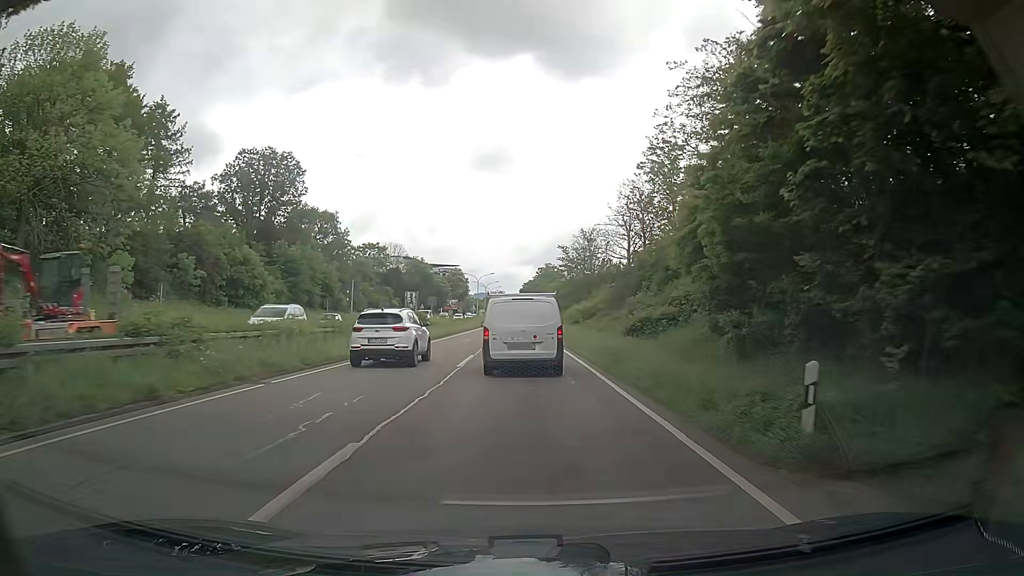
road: trunk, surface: asphalt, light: Day
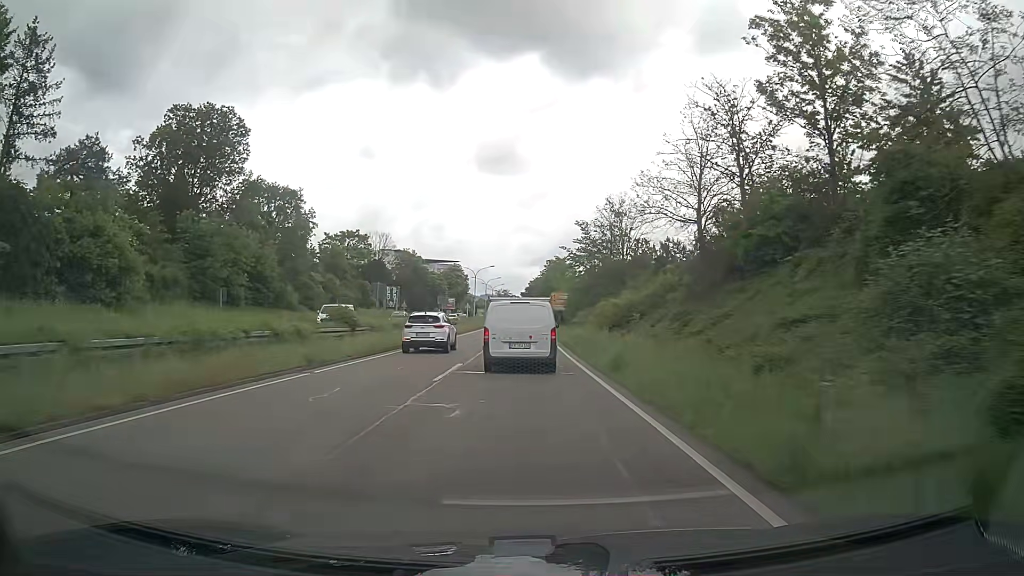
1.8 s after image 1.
(-0.5, +22.3) m; -2°
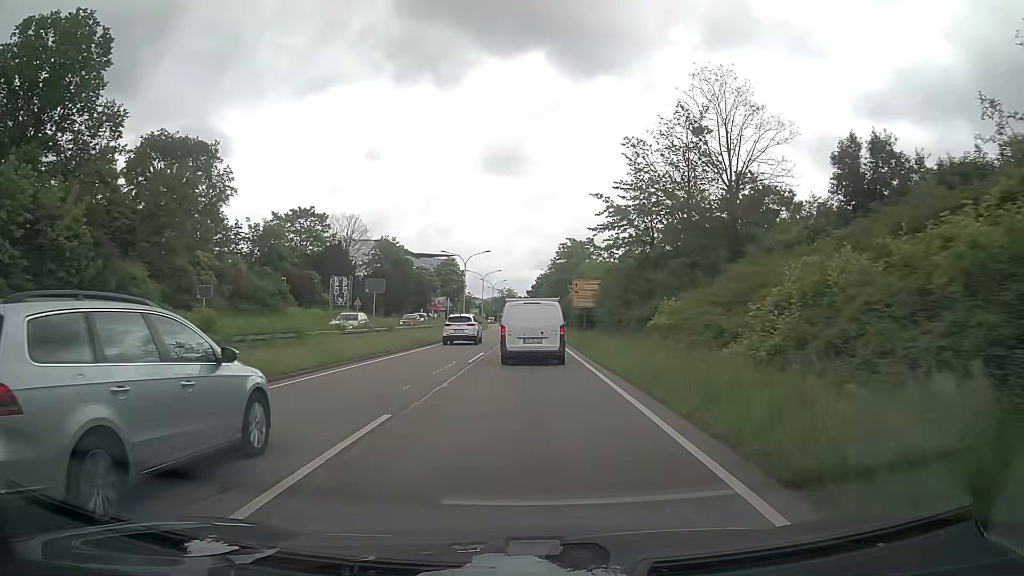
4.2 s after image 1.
(-0.1, +29.6) m; 0°
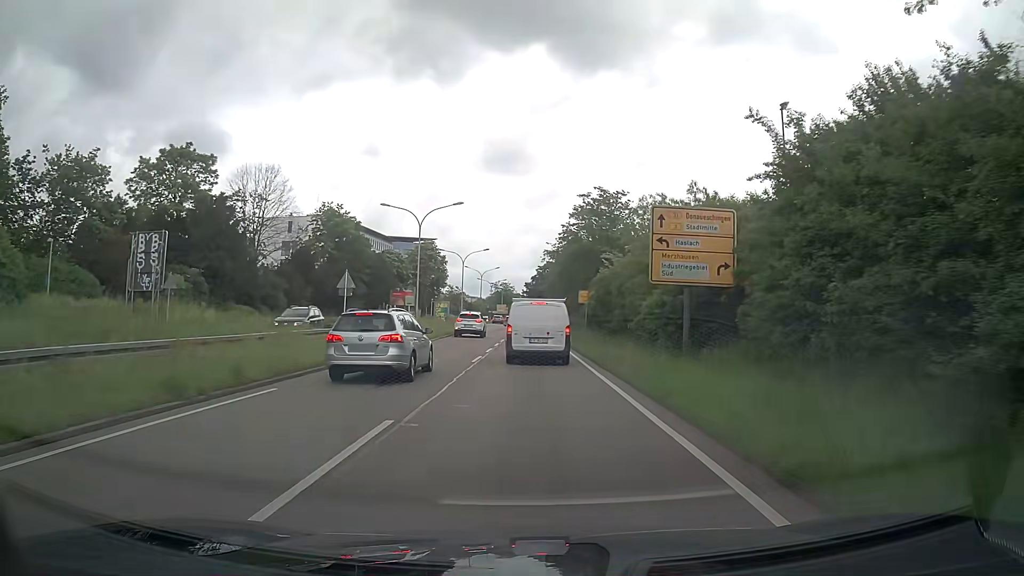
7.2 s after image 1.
(-0.2, +36.6) m; 0°
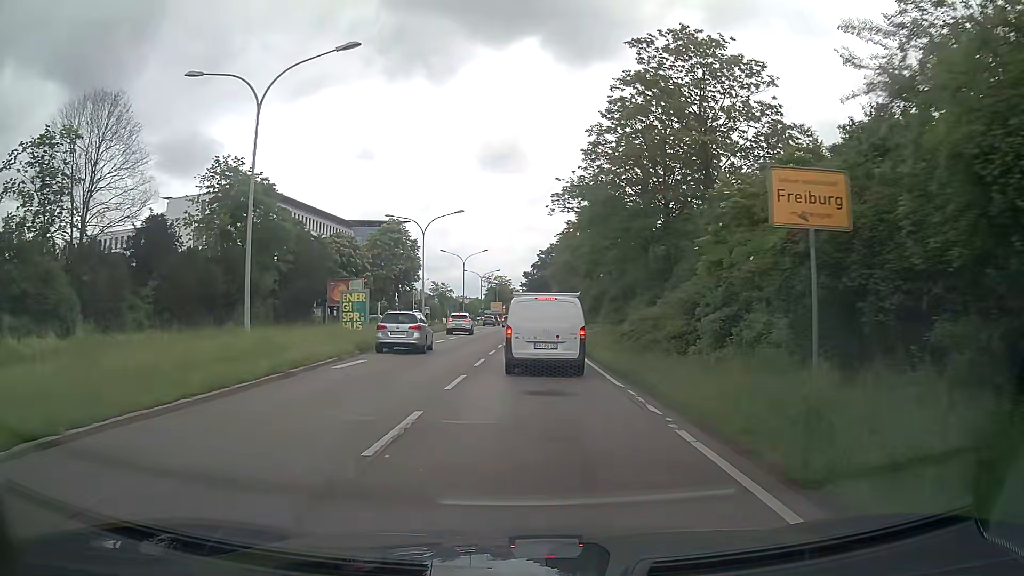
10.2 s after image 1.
(0.0, +32.0) m; 0°
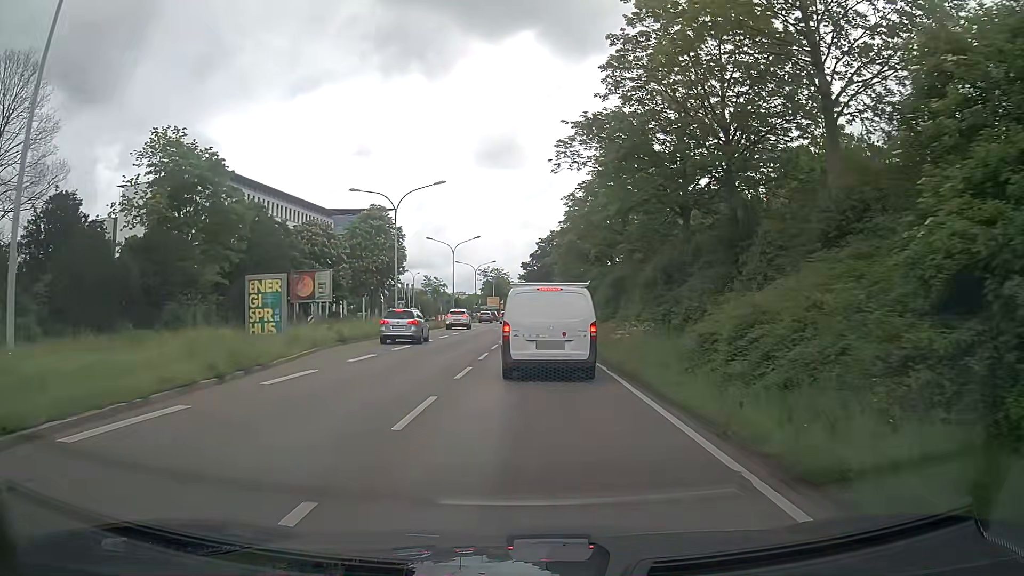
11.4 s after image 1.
(+0.1, +10.8) m; 0°
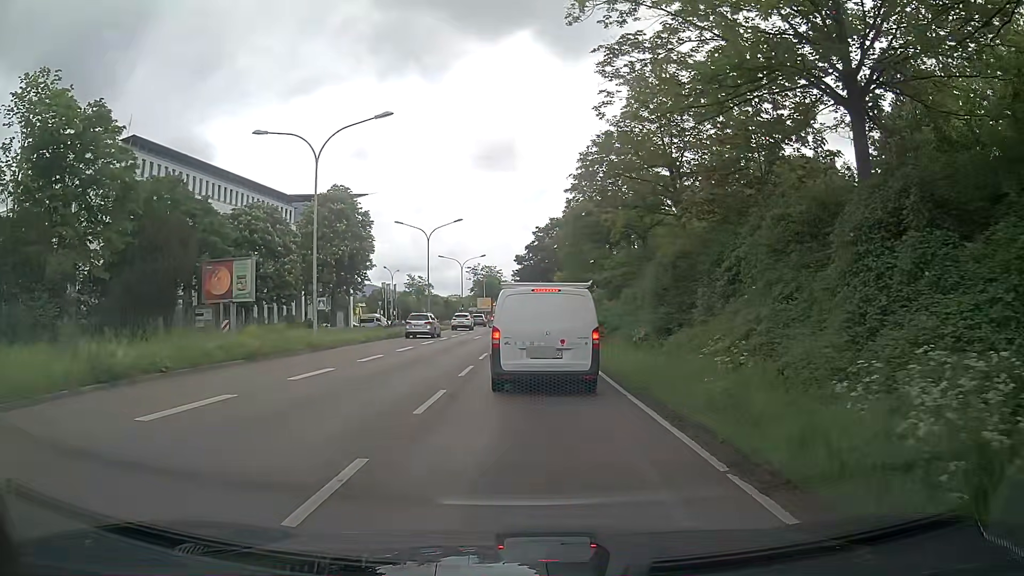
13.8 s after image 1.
(0.0, +16.2) m; +1°
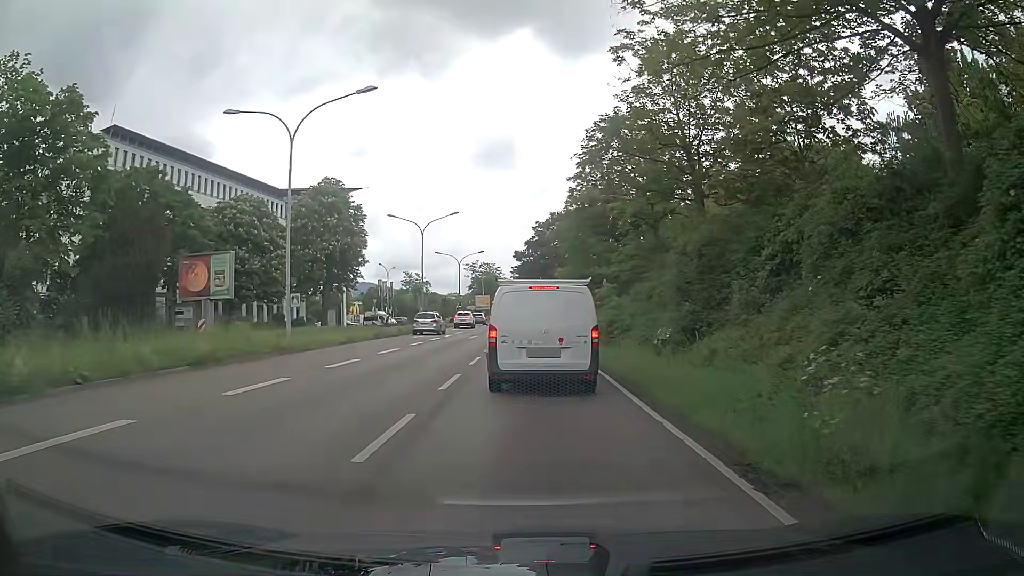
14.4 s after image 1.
(0.0, +3.2) m; 0°
